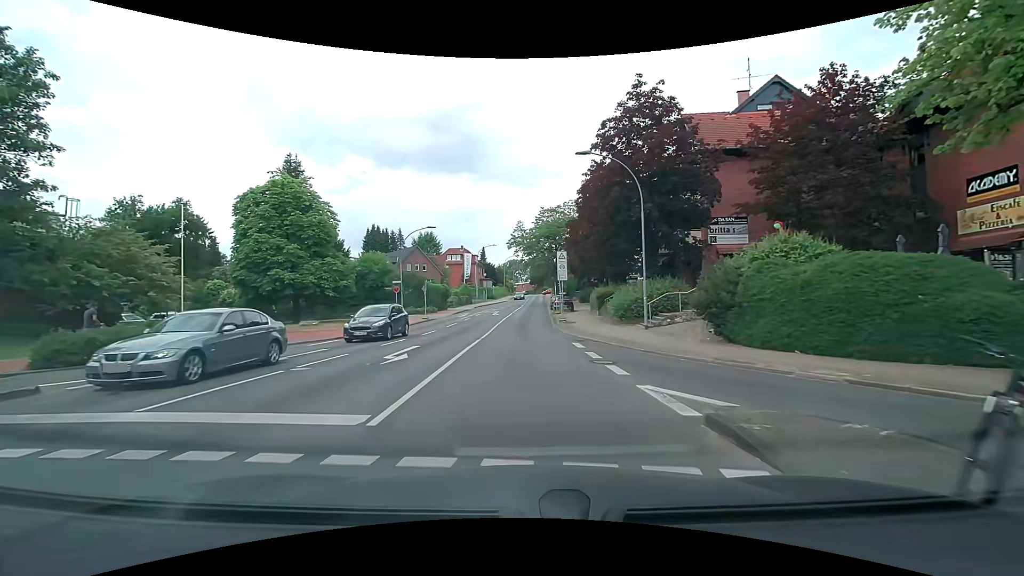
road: tertiary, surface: asphalt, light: Day
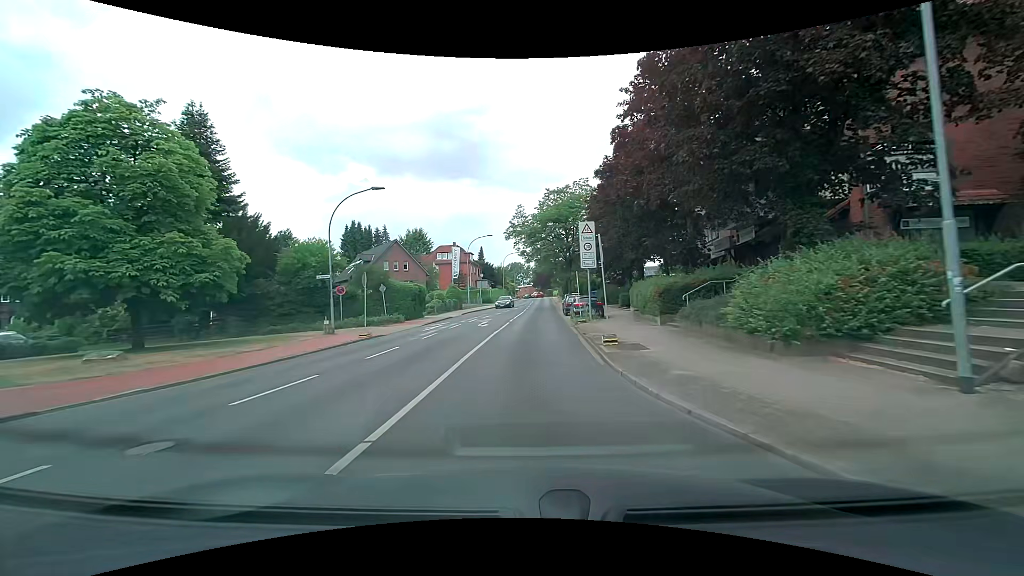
(+0.1, +15.4) m; 0°
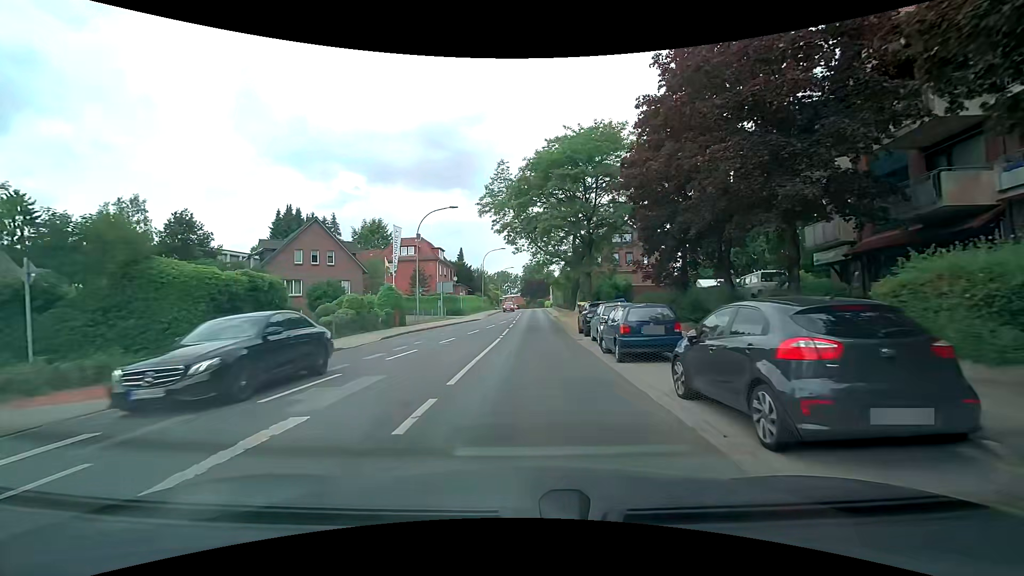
(+0.4, +23.9) m; +2°
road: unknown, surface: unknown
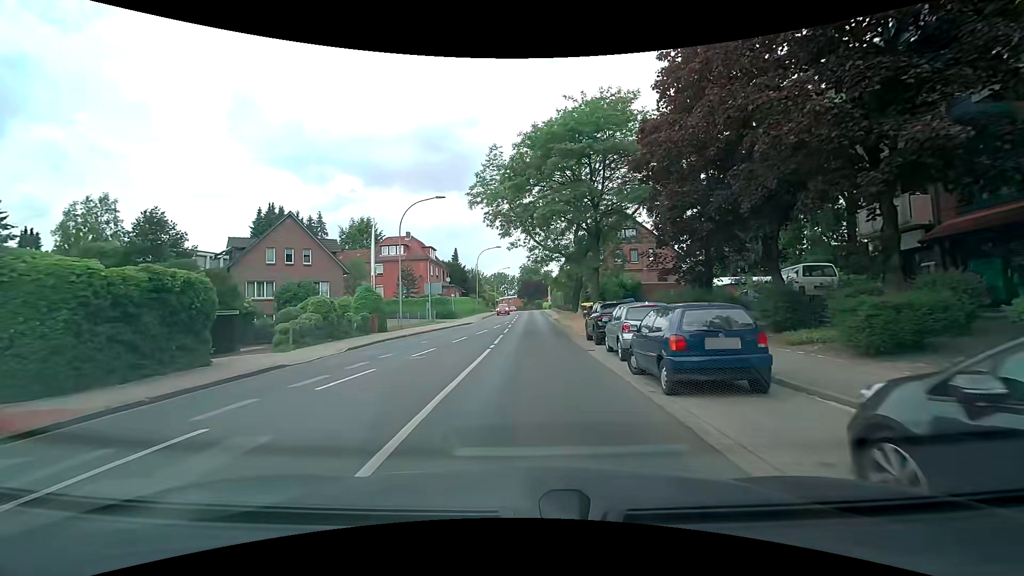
(0.0, +4.4) m; +1°
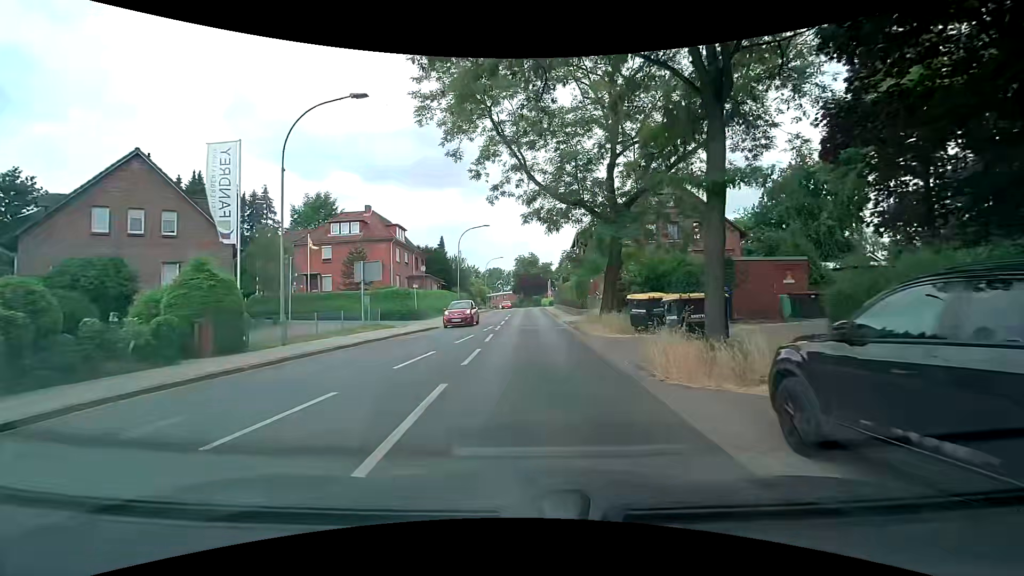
(-0.1, +16.3) m; 0°
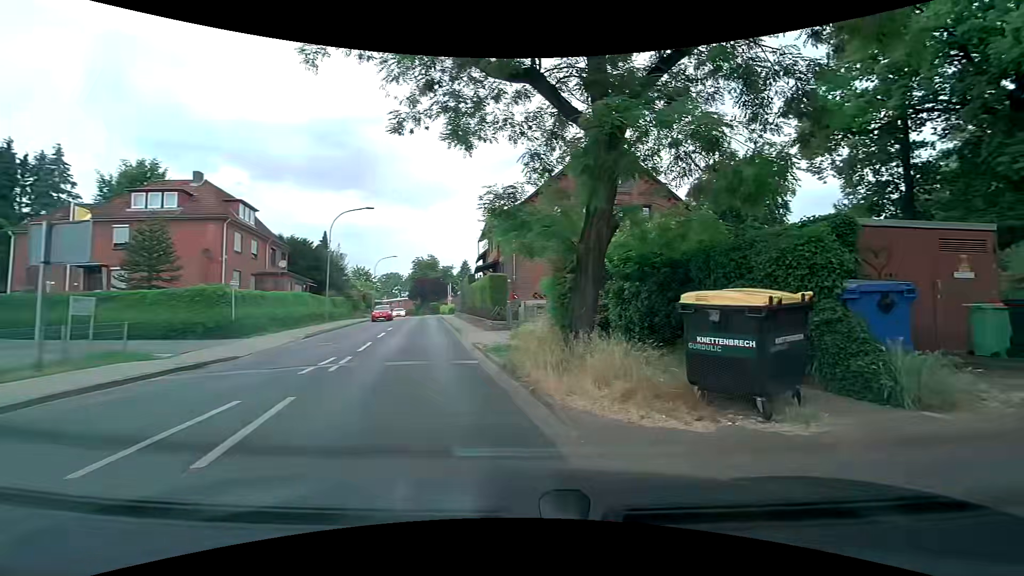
(+0.1, +11.8) m; +11°
